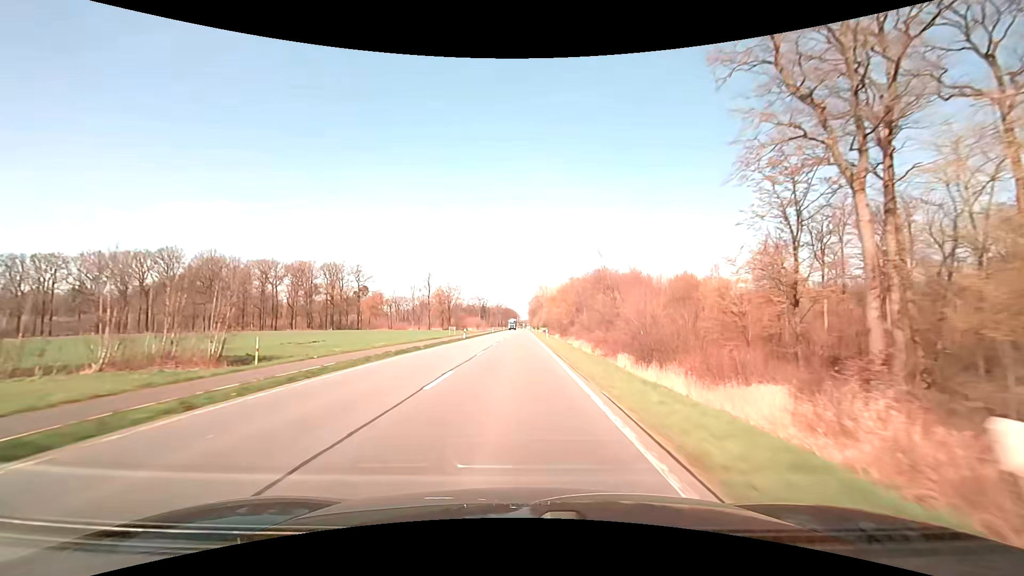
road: primary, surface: asphalt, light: Day
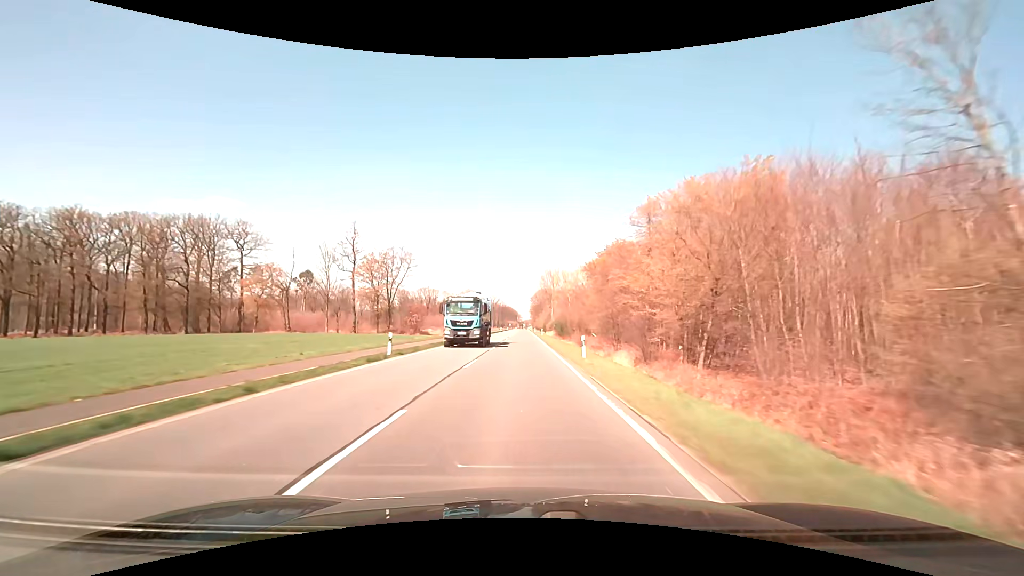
(-0.1, +78.6) m; 0°
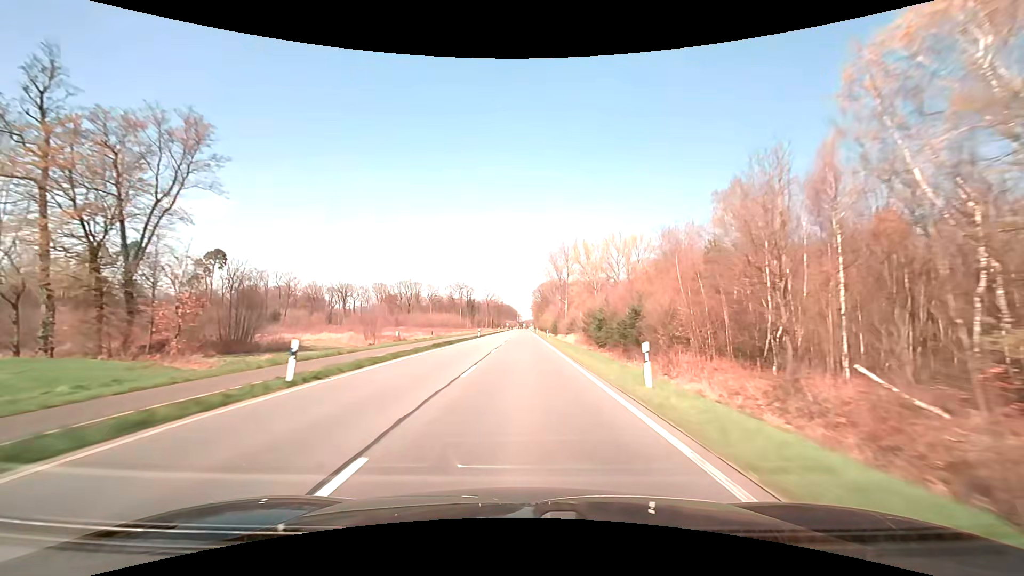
(-0.1, +62.9) m; 0°
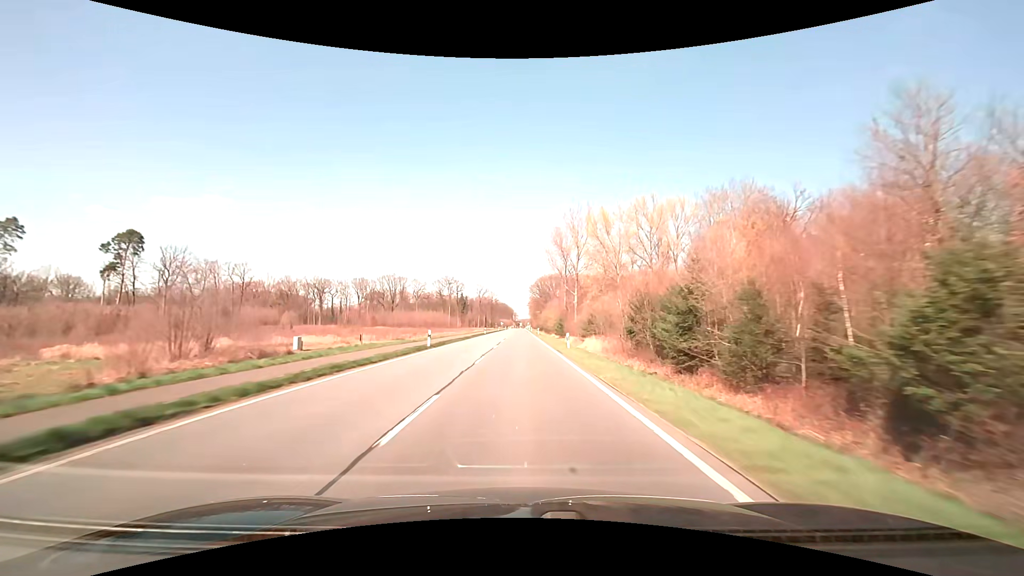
(0.0, +31.4) m; 0°
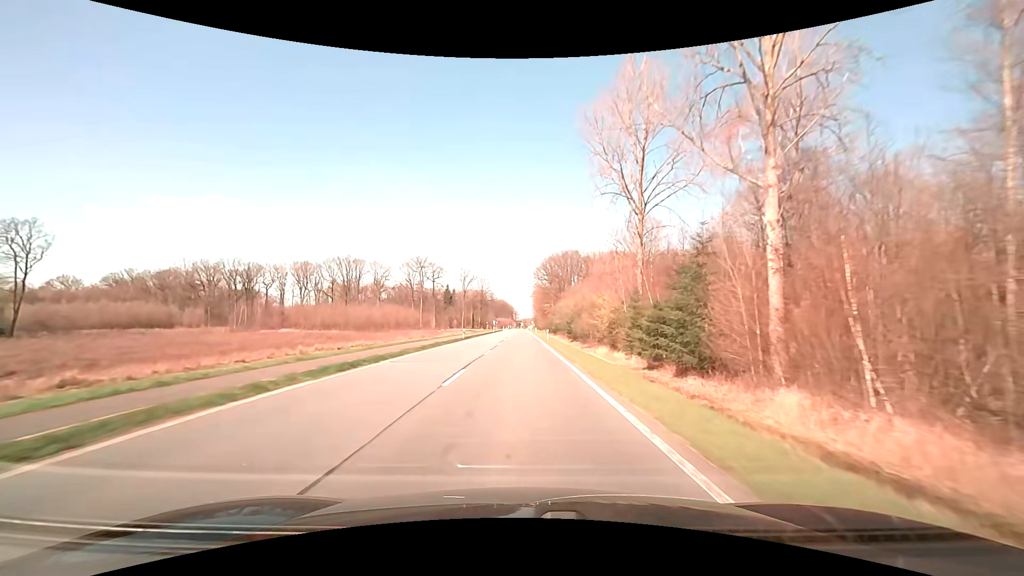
(-0.1, +78.6) m; 0°
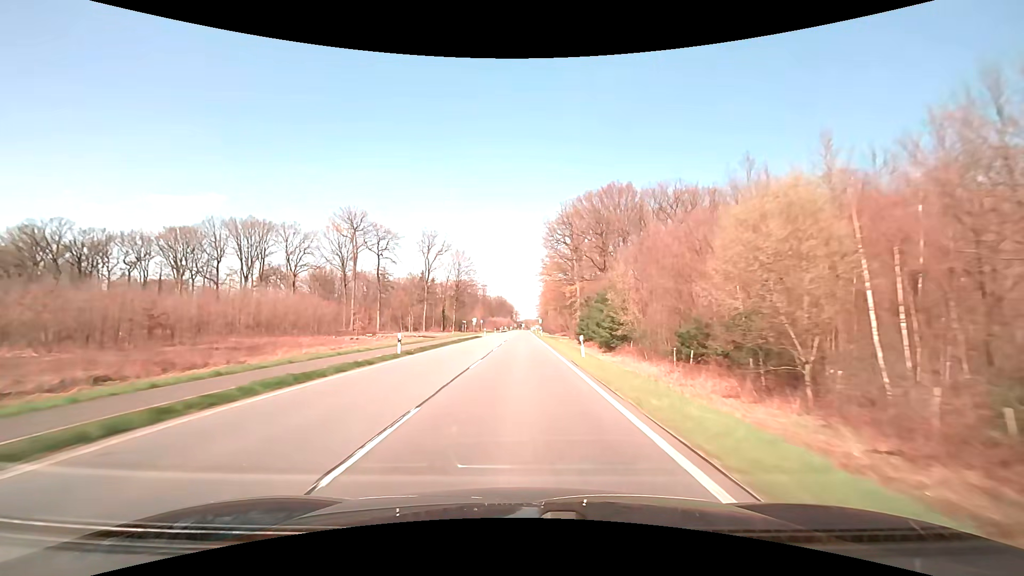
(-0.1, +78.9) m; 0°
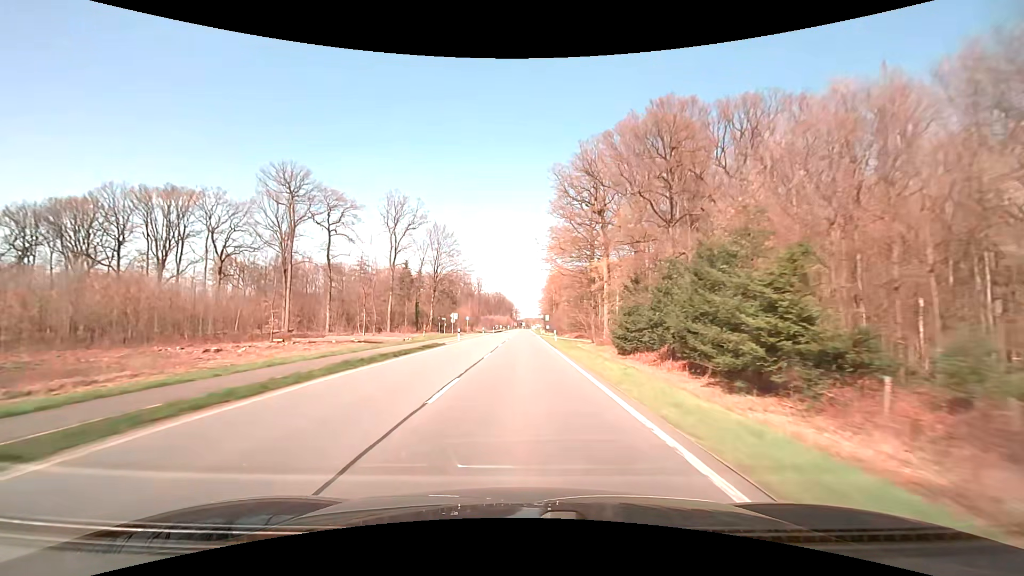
(0.0, +31.7) m; 0°
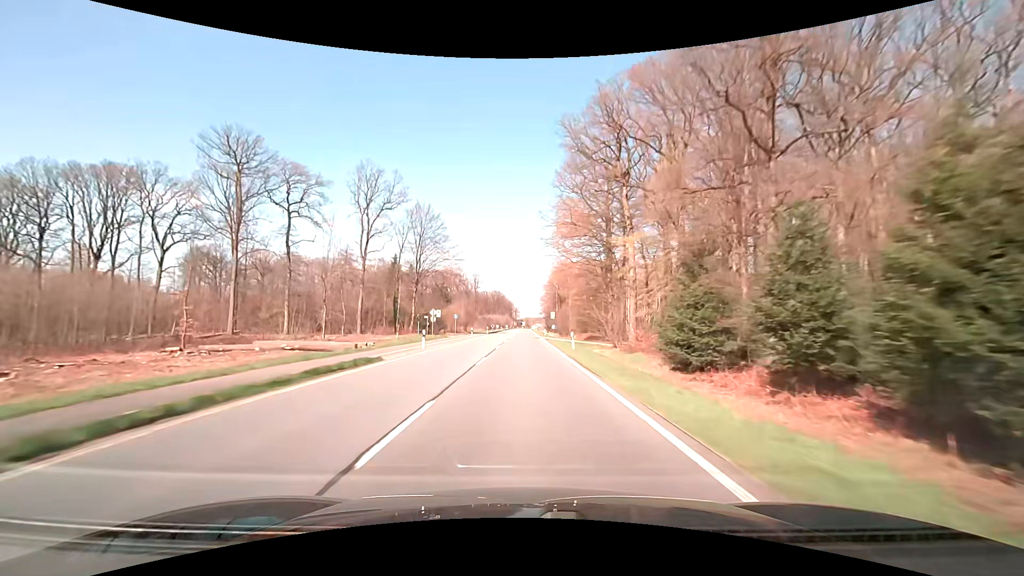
(0.0, +15.8) m; 0°
